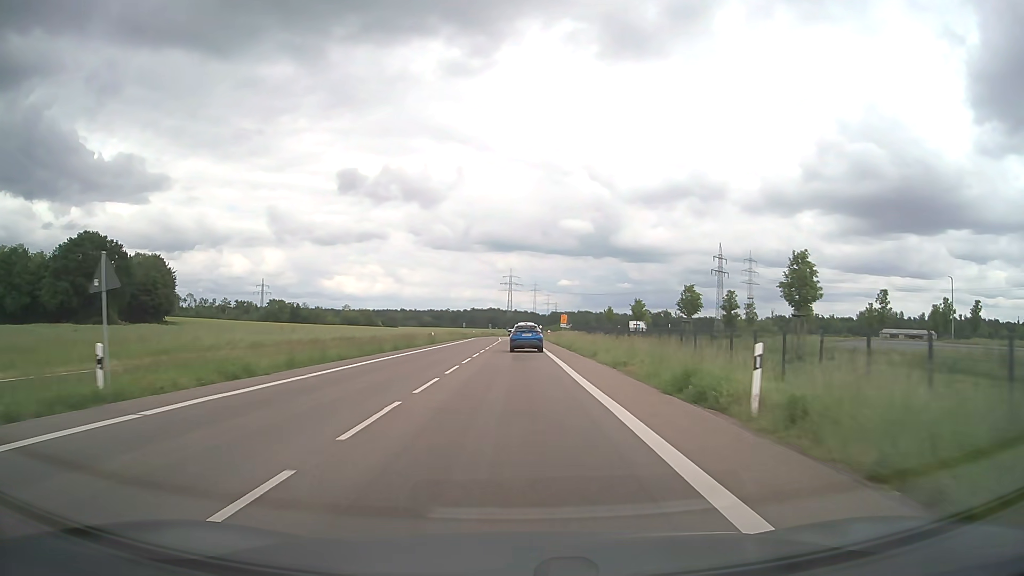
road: secondary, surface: asphalt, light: Day
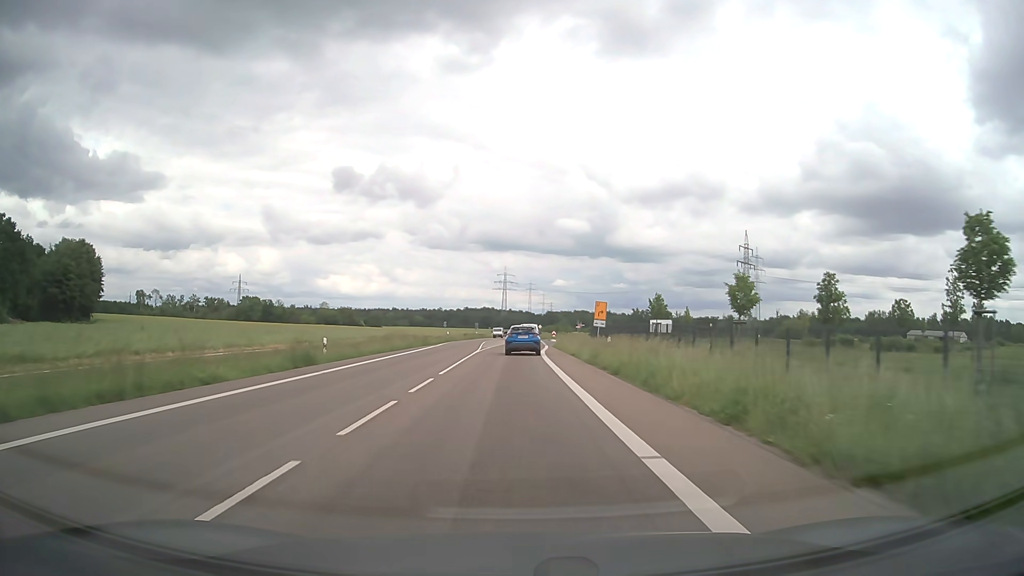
(+0.2, +33.7) m; 0°
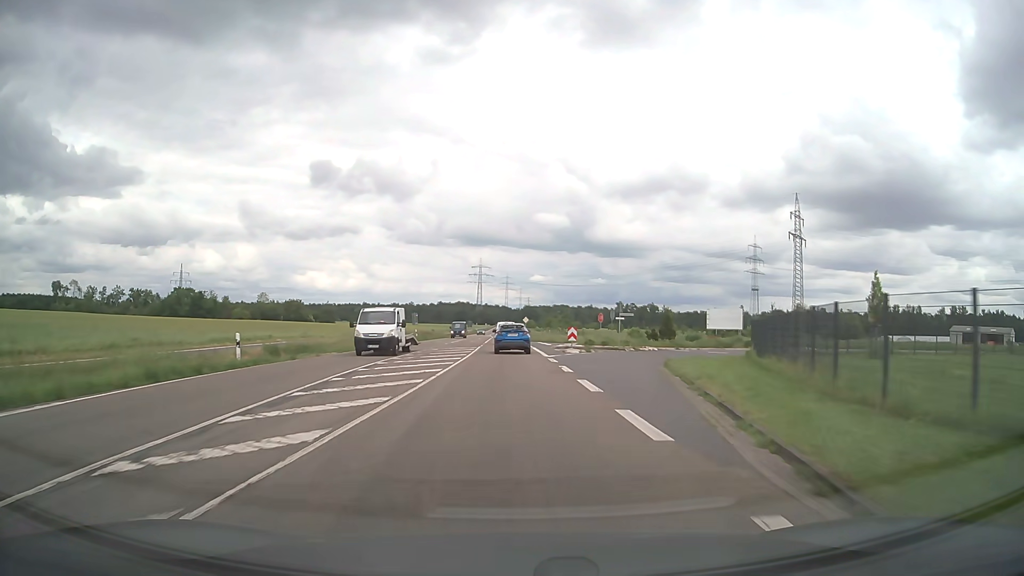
(+0.7, +55.5) m; +2°
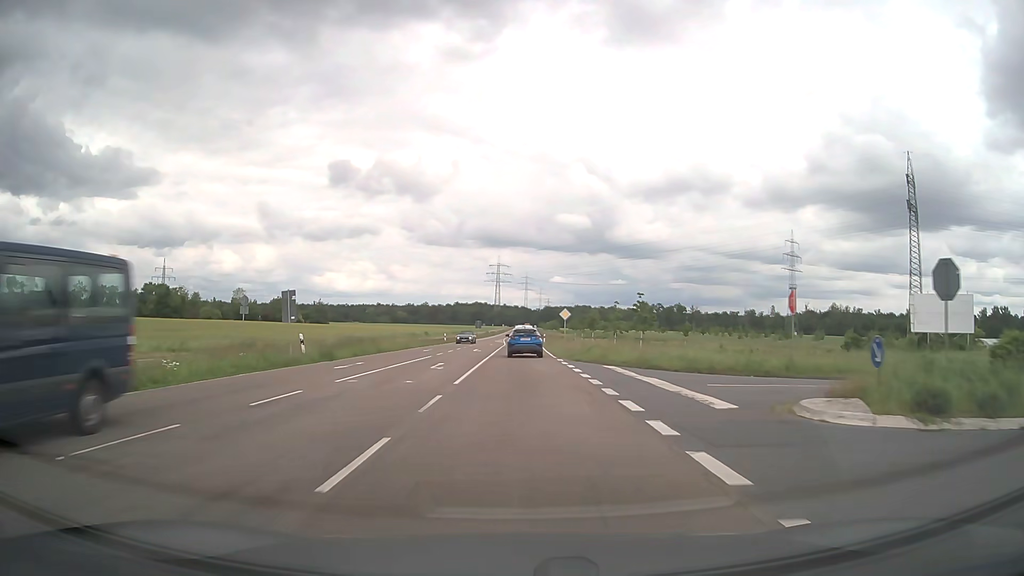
(-0.8, +44.0) m; -2°
(0, +10) (0, +20) (0, +30) (0, +40) (0, +50) (0, +60) (0, +70) (0, +80) (0, +90) (0, +100) m
